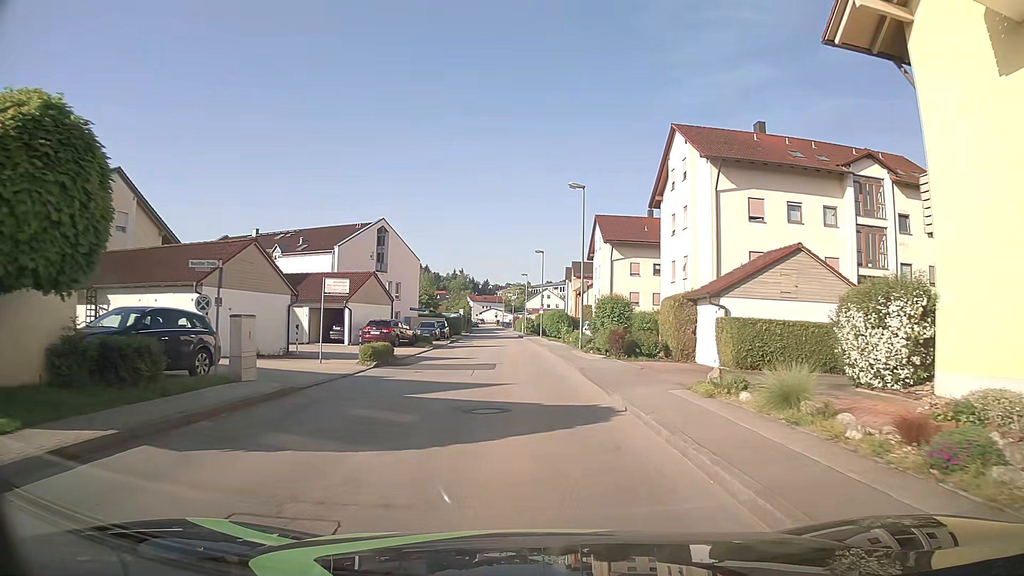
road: unclassified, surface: asphalt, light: Day
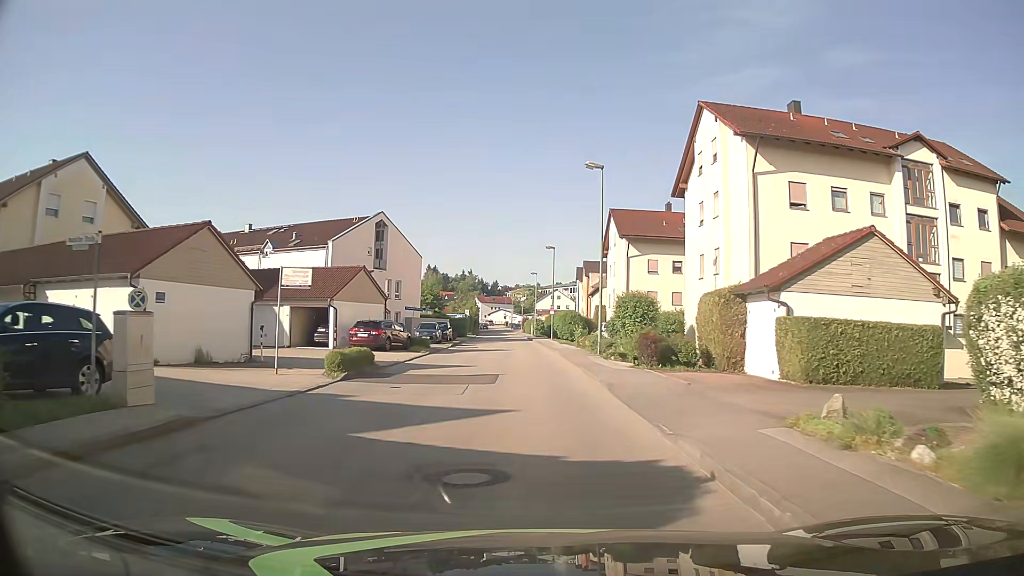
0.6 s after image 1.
(0.0, +4.6) m; 0°
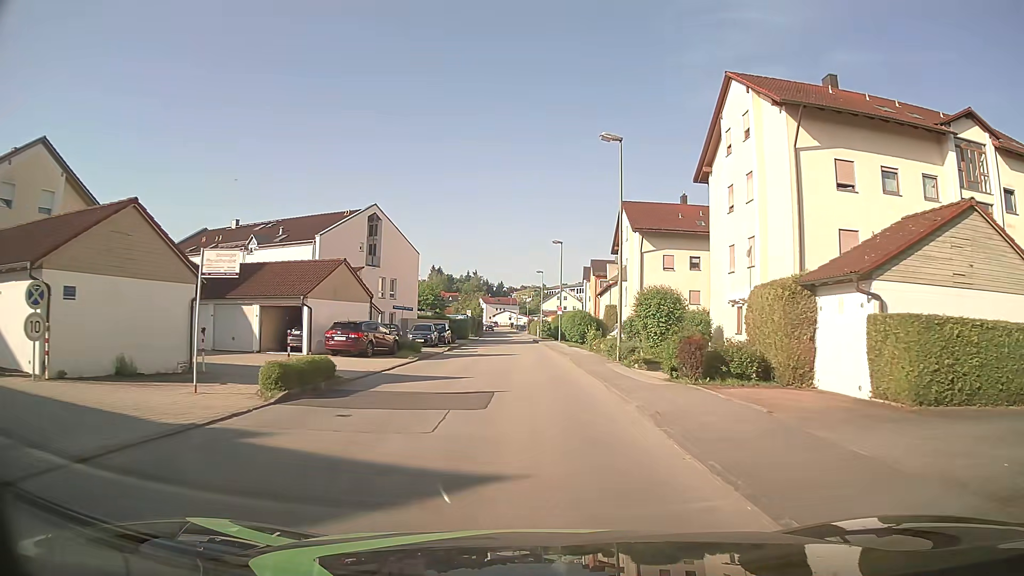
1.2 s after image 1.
(0.0, +4.7) m; +1°
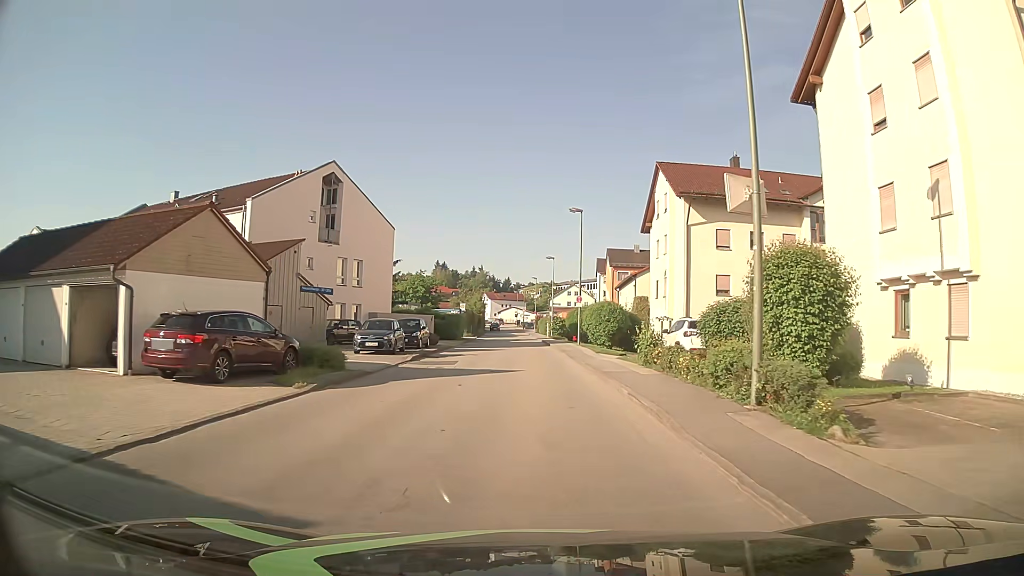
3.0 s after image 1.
(-0.3, +14.1) m; -1°
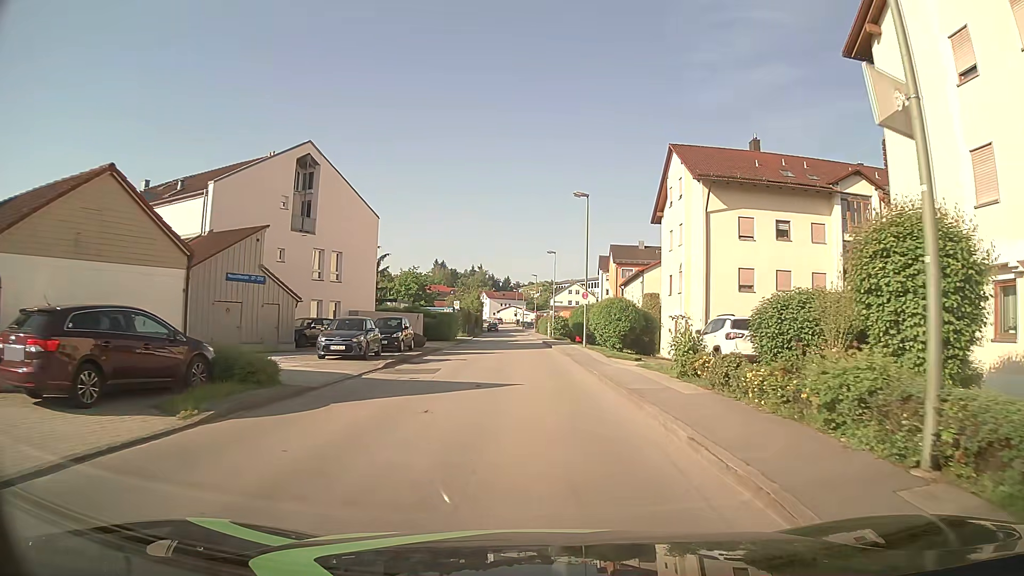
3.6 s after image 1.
(0.0, +4.7) m; 0°
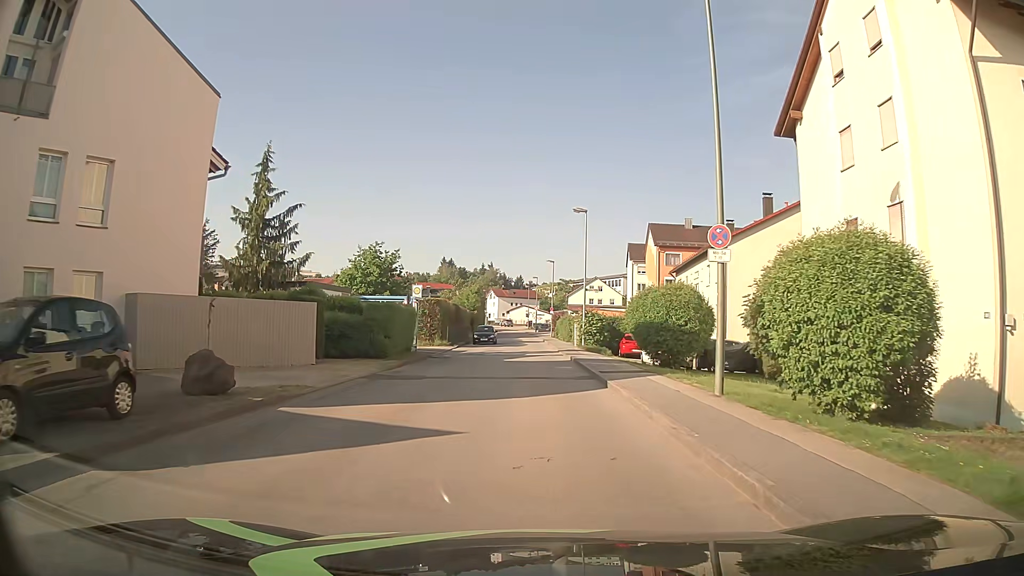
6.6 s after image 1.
(-0.3, +23.9) m; -1°
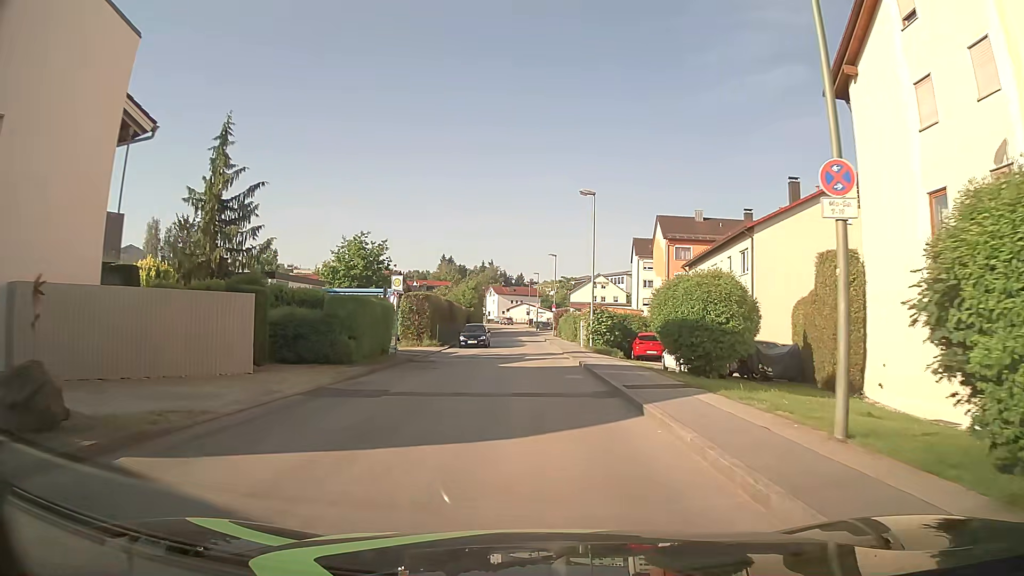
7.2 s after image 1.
(0.0, +4.8) m; 0°
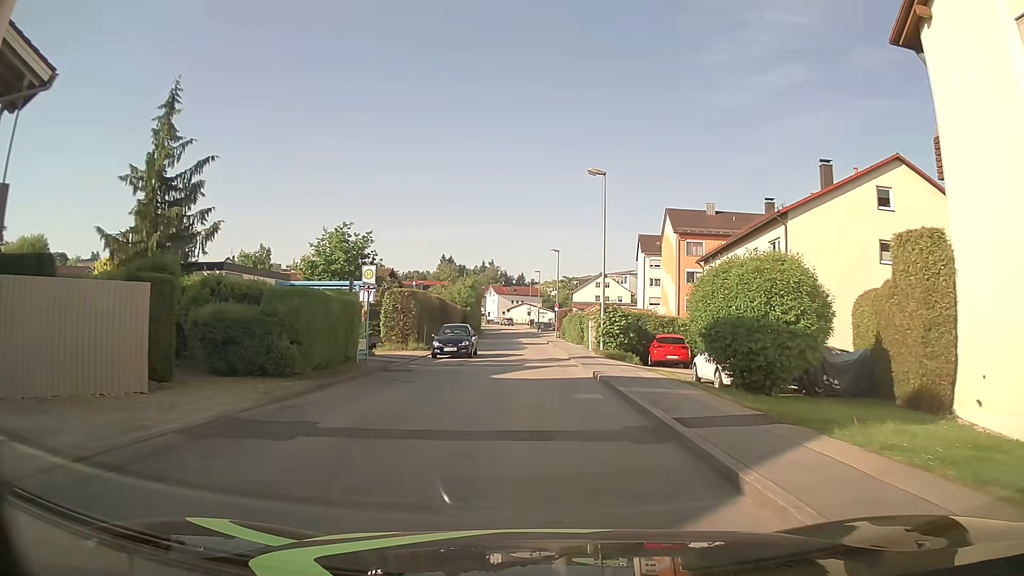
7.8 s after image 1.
(0.0, +4.8) m; -1°
(0, +10) (0, +20) (0, +30) (0, +40) (0, +50) (0, +60) (-1, +70) (-1, +80) (-1, +90) (-2, +100) m
